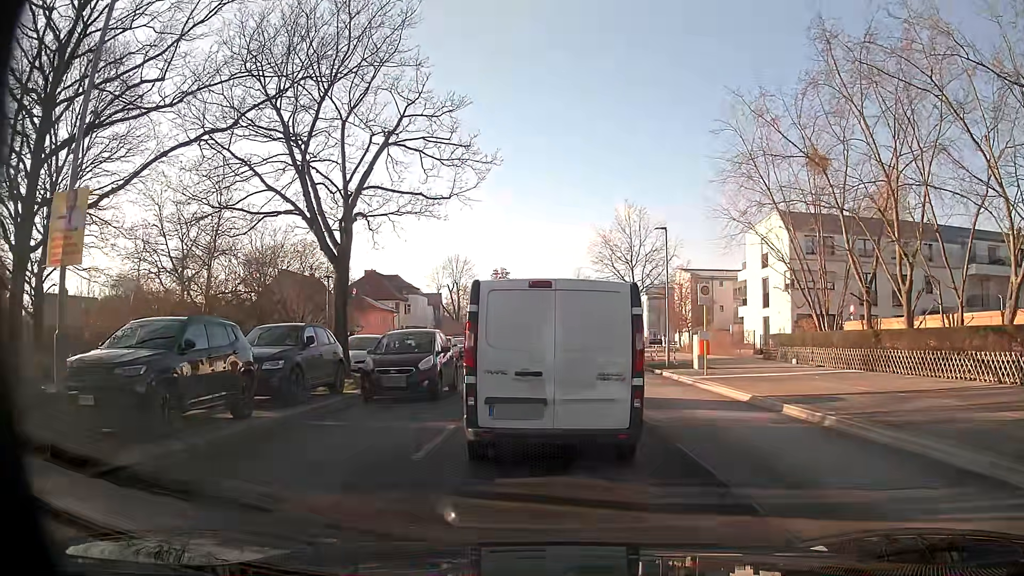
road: secondary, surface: asphalt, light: Day
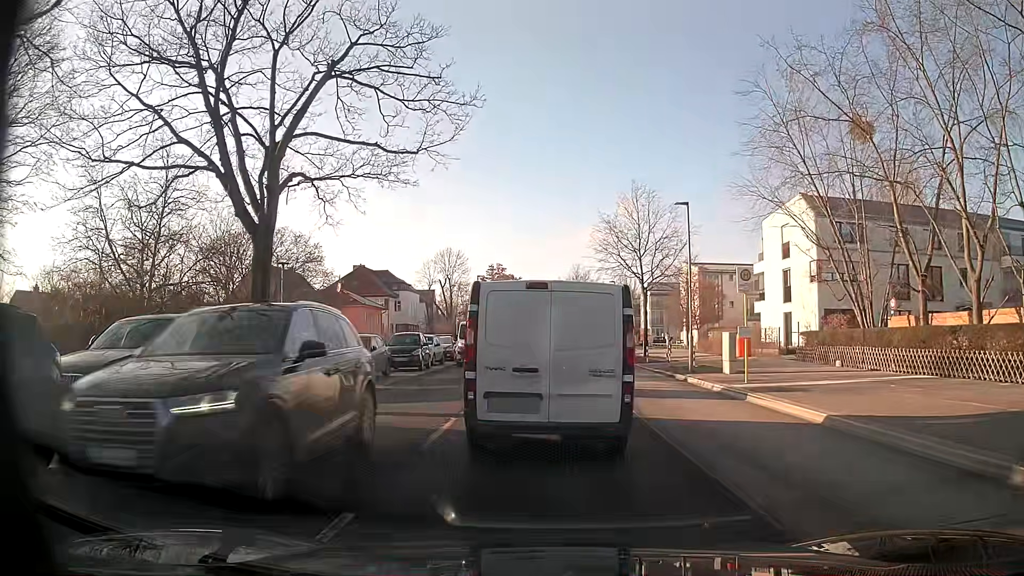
(-0.2, +5.5) m; -1°
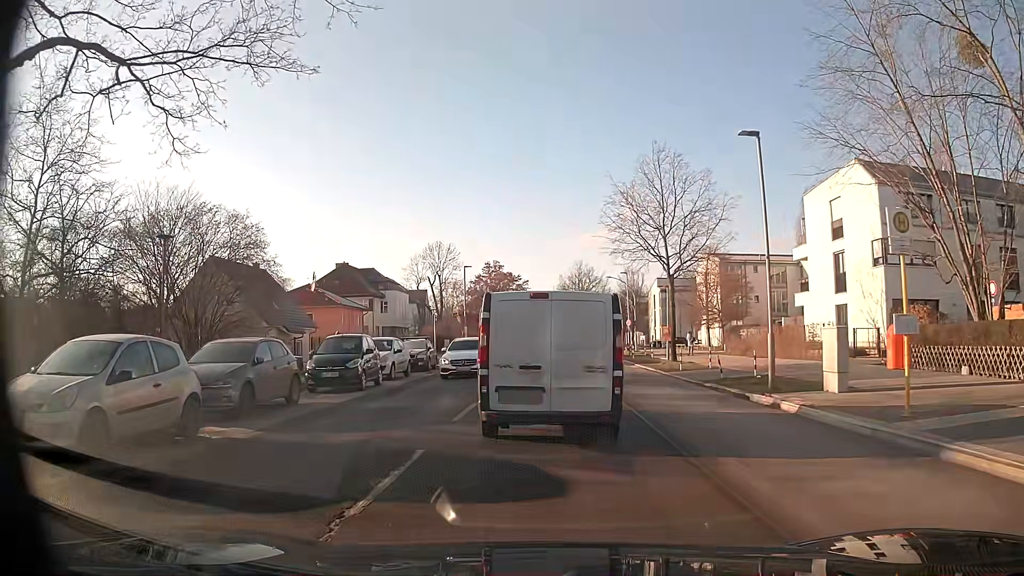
(-0.1, +9.1) m; 0°
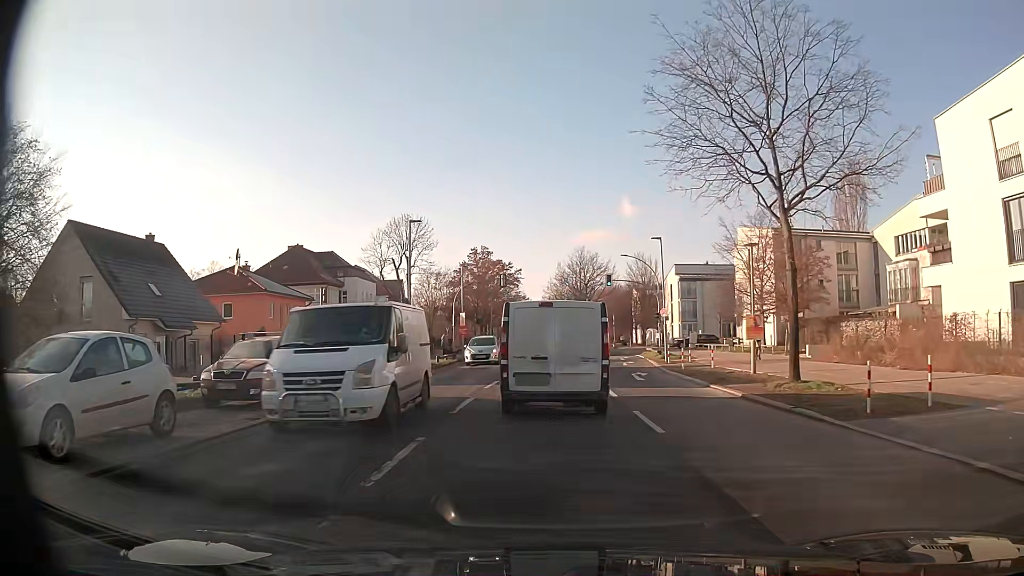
(0.0, +17.5) m; 0°
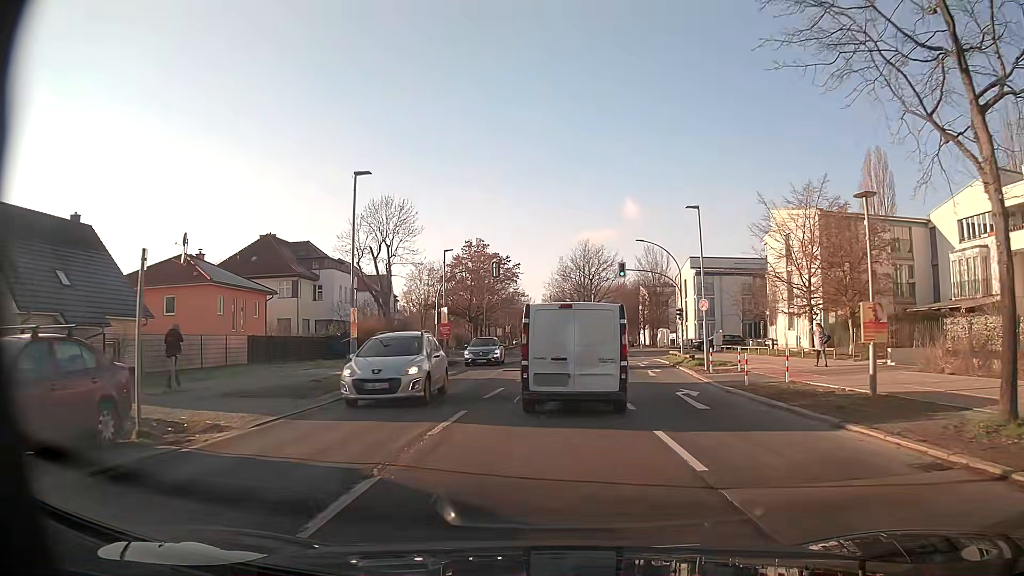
(0.0, +8.7) m; -1°
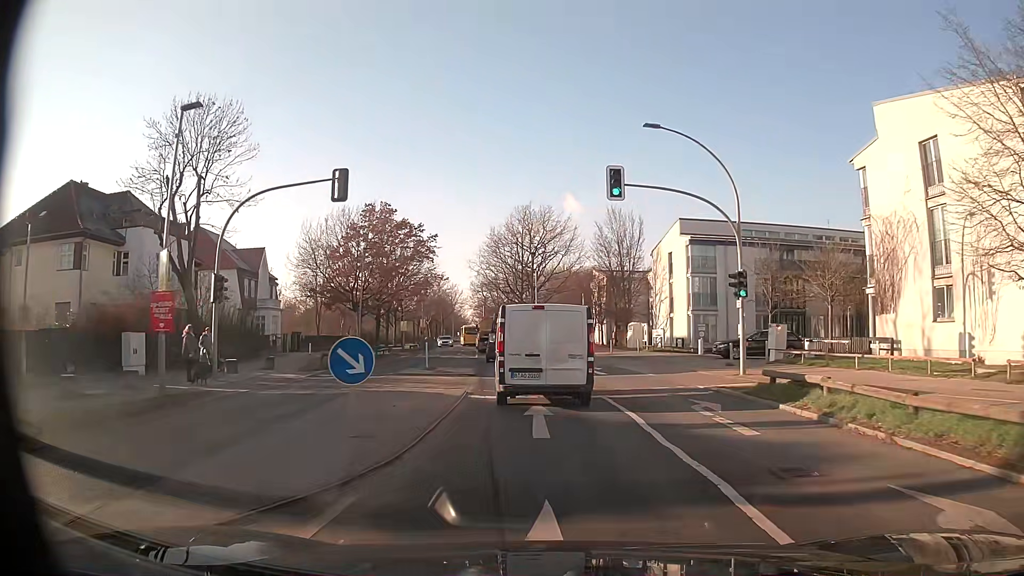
(+1.3, +25.0) m; +7°
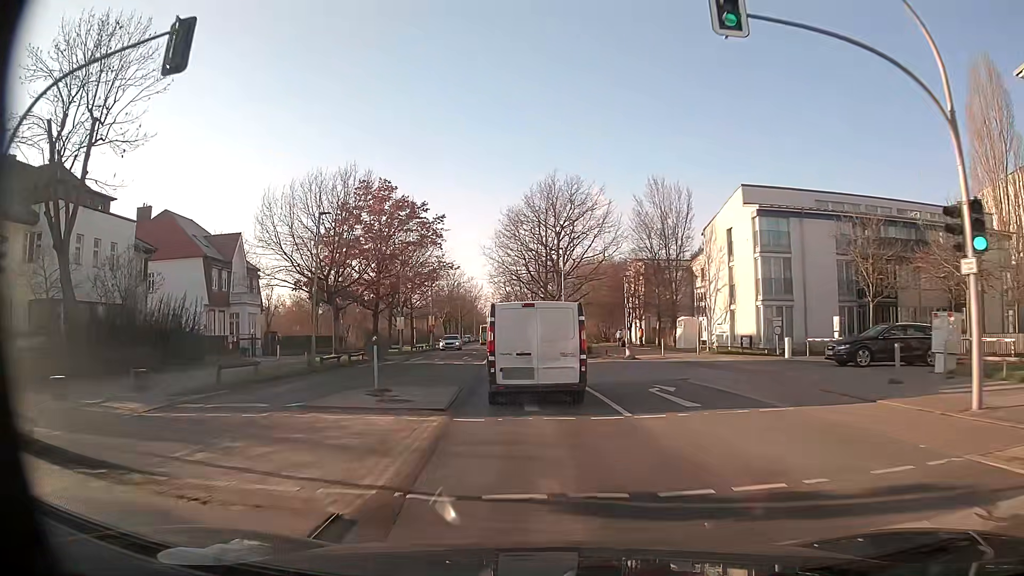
(-0.1, +11.4) m; -2°
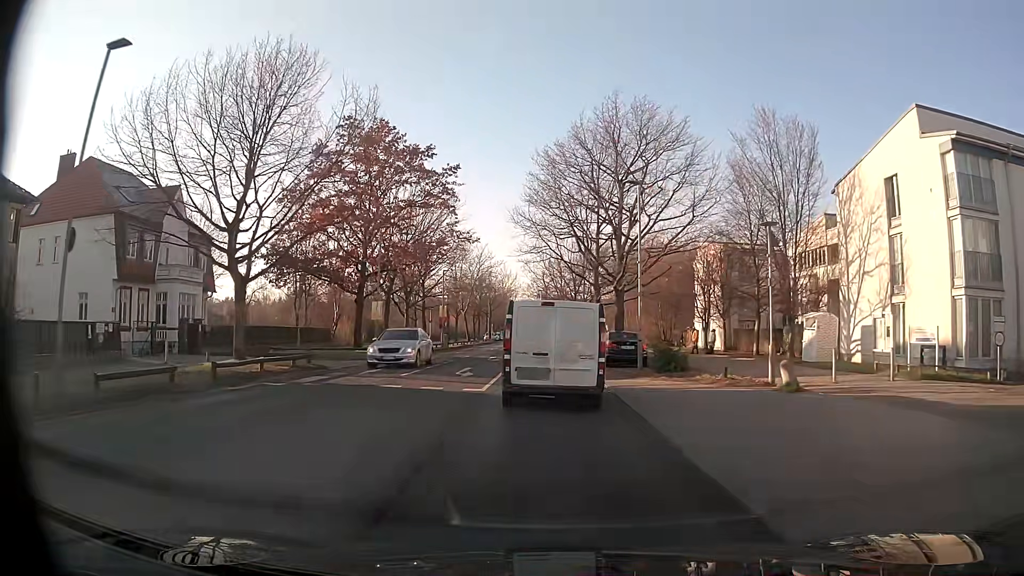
(-0.6, +17.3) m; -4°
